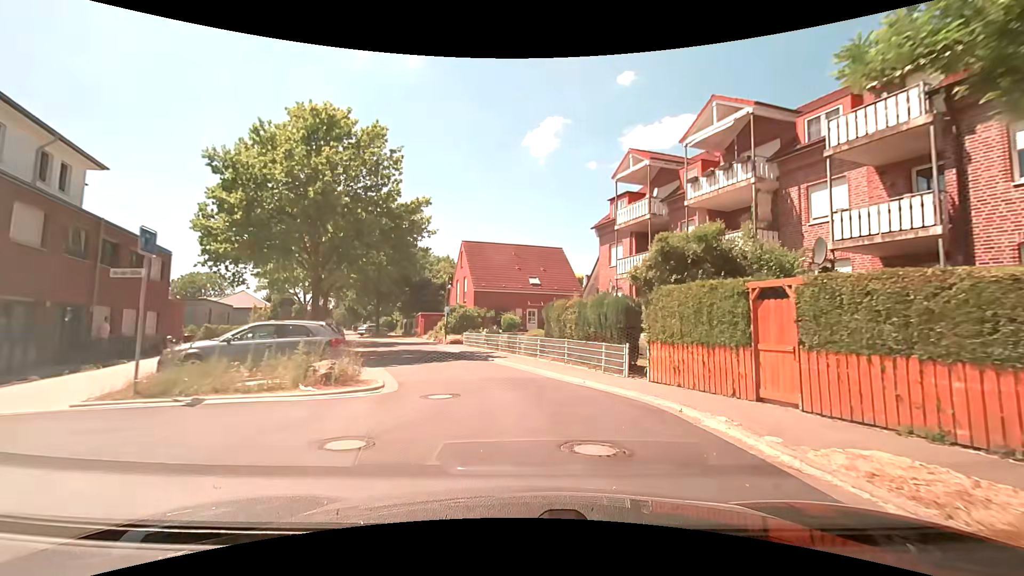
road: residential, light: Day
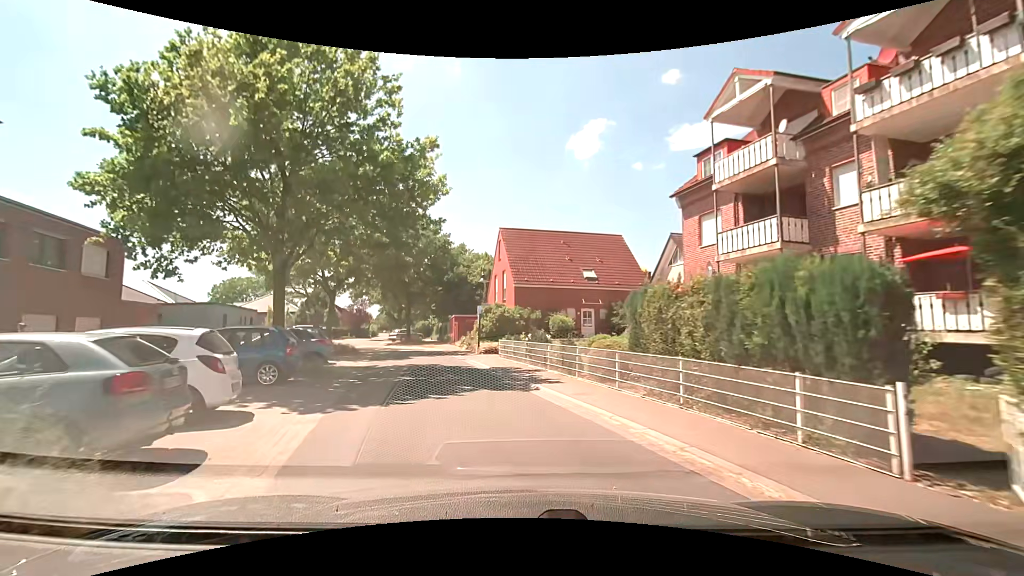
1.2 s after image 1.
(0.0, +8.3) m; -4°
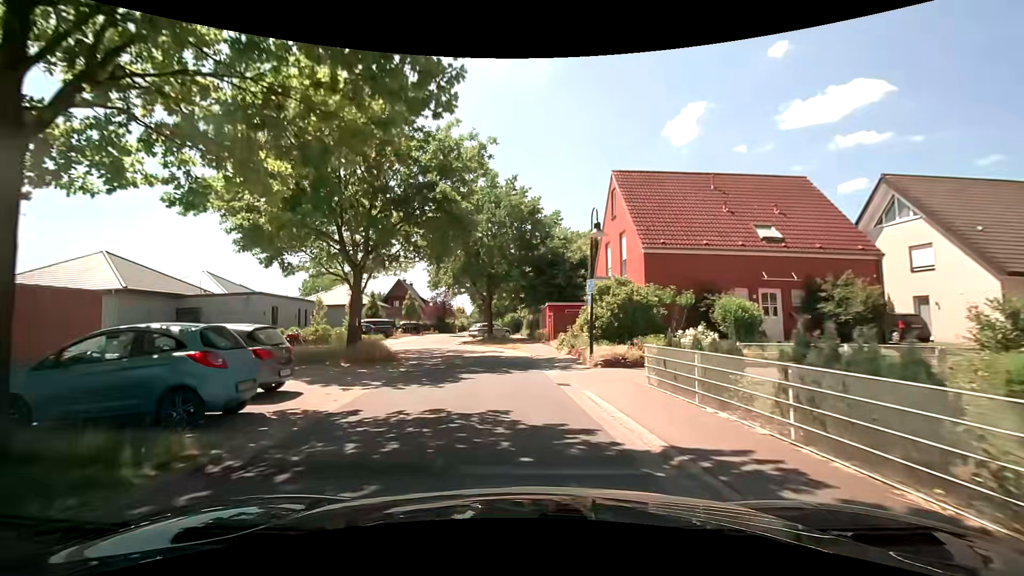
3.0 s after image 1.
(-1.5, +12.5) m; -11°
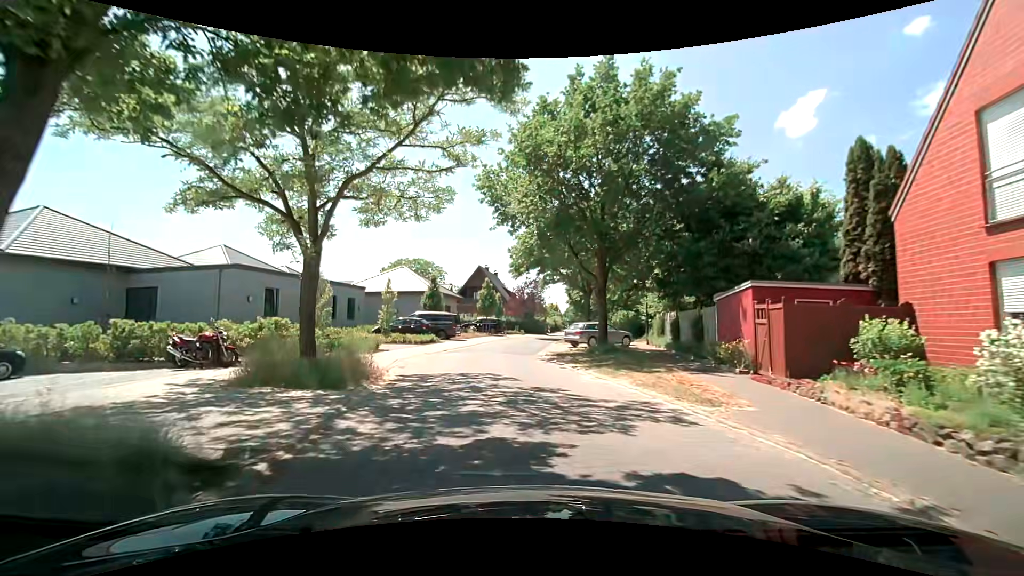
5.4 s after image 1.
(-1.8, +16.9) m; -12°
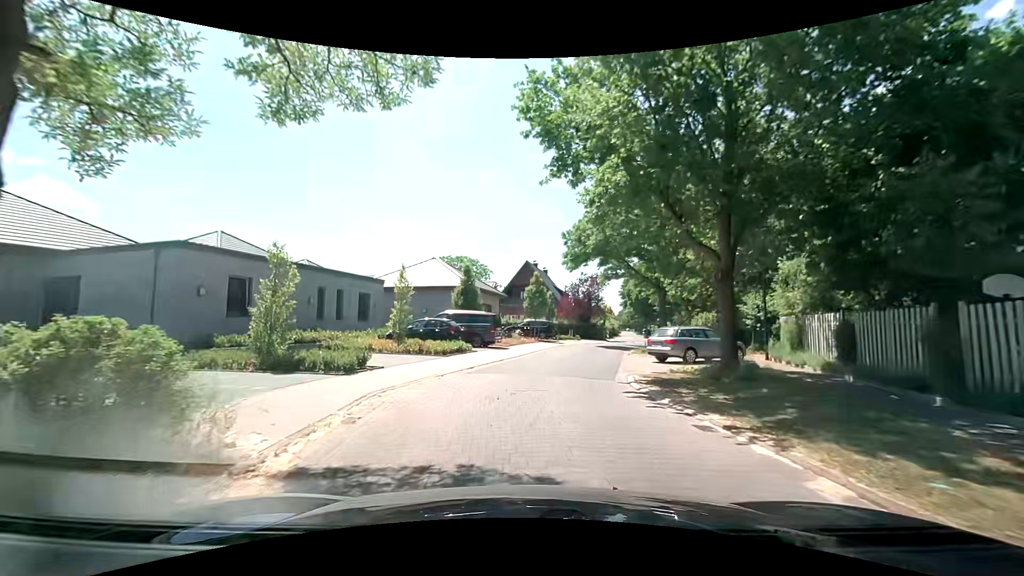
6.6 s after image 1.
(-0.3, +8.6) m; -4°
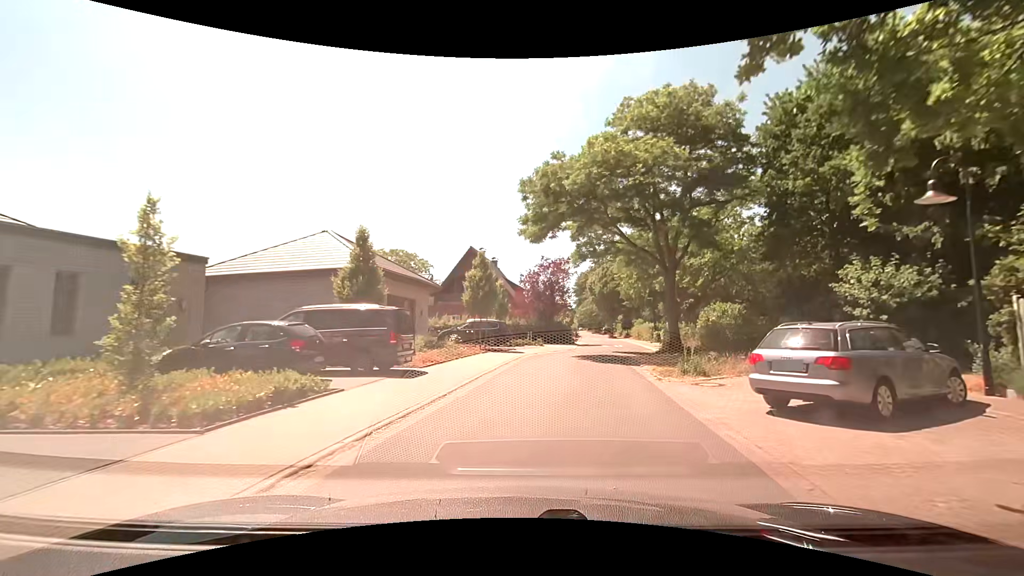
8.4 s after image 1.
(+0.2, +13.0) m; +5°
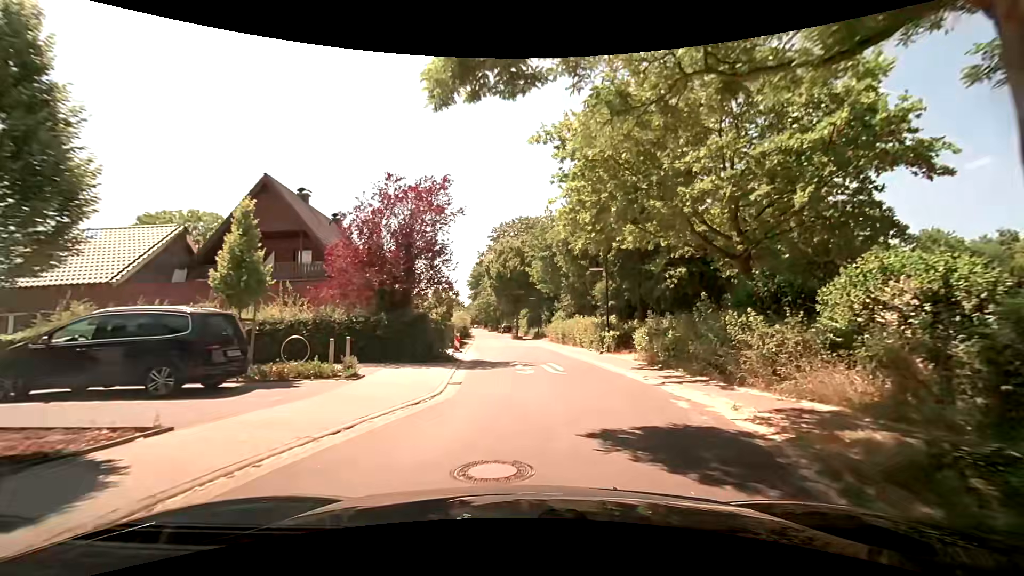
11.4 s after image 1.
(+2.3, +21.8) m; +11°
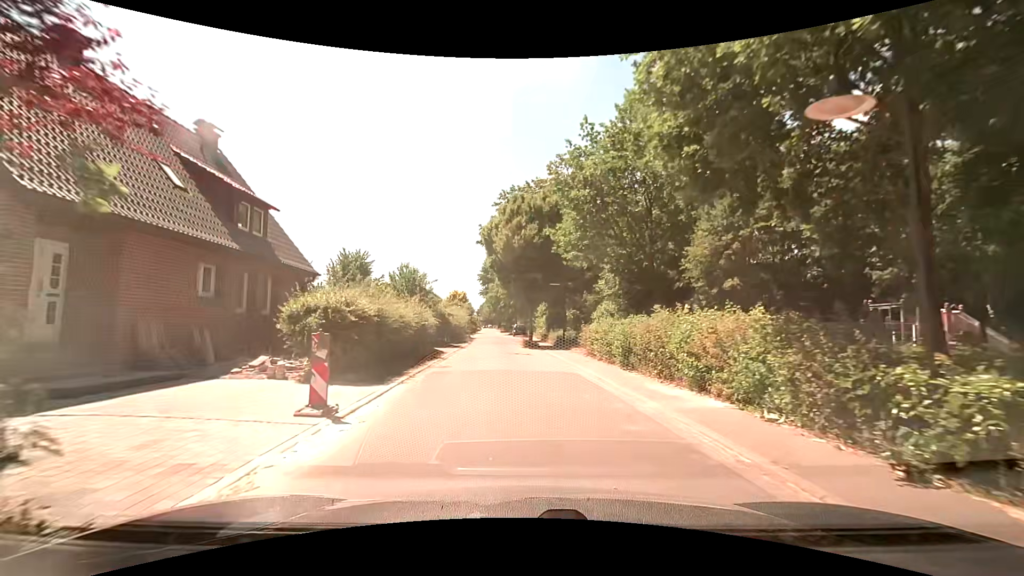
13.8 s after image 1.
(+0.4, +17.8) m; -1°
(0, +10) (-1, +20) (-2, +30) (-2, +40) (-3, +50) (-3, +60) (-4, +70) (-5, +80) (-5, +90) (-6, +100) m
